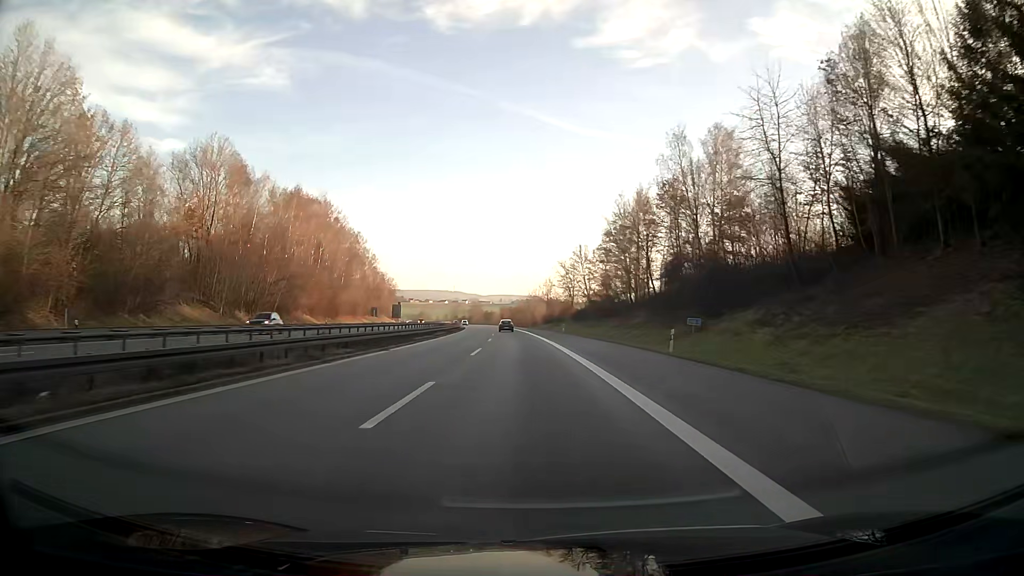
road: motorway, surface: asphalt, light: Day
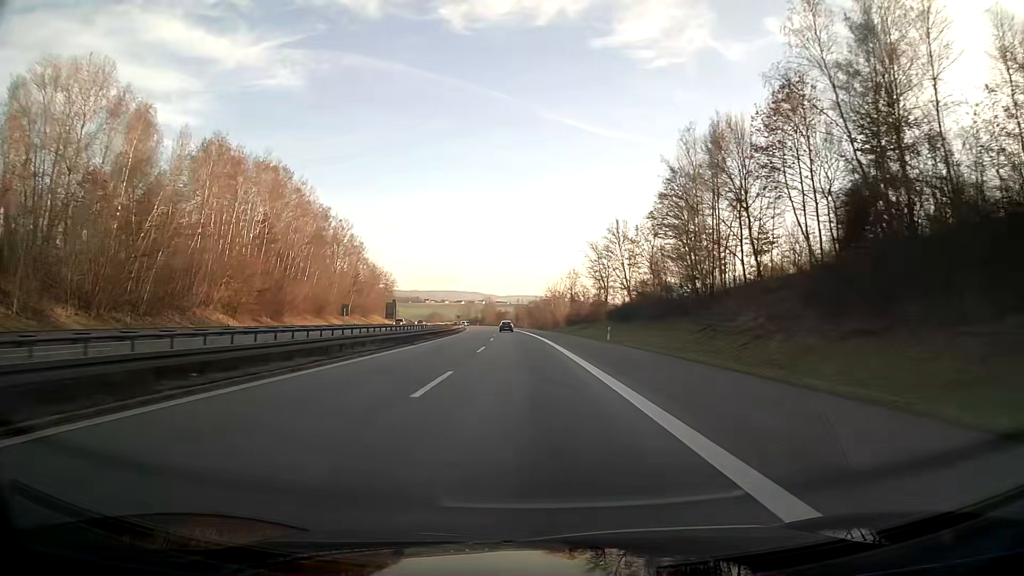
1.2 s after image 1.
(-0.4, +32.0) m; -2°
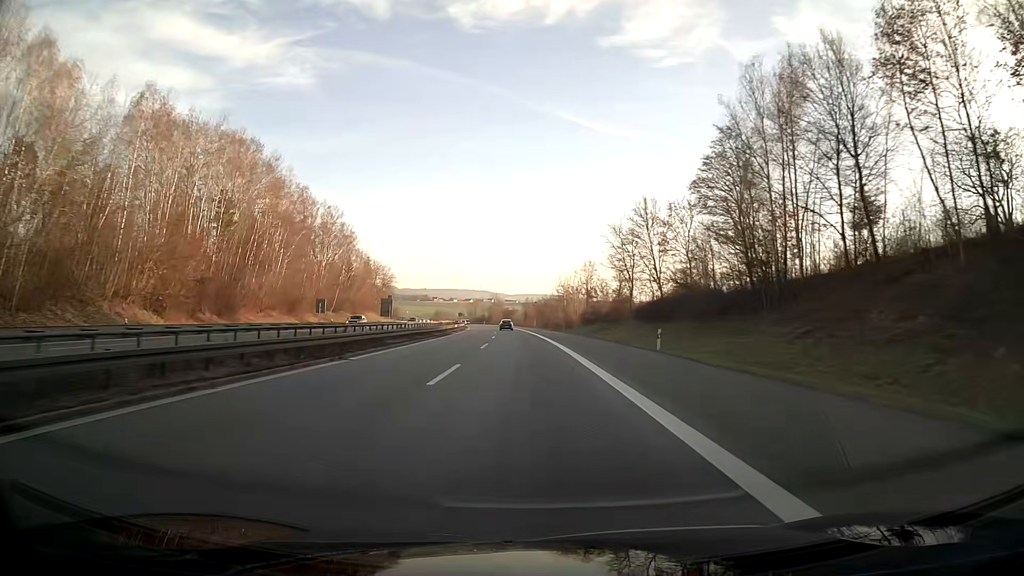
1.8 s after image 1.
(-0.1, +16.0) m; -1°
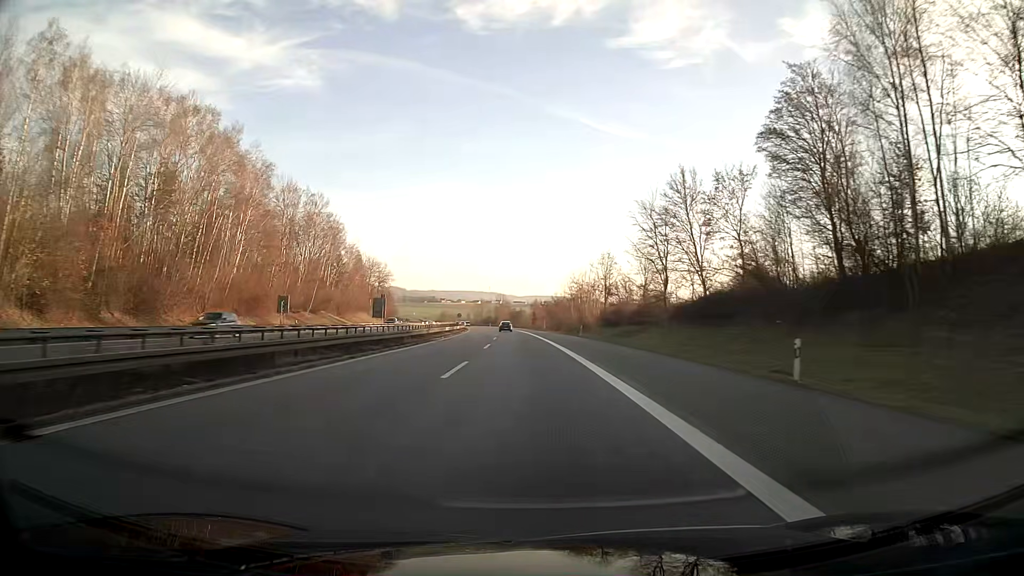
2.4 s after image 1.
(-0.1, +16.0) m; -1°
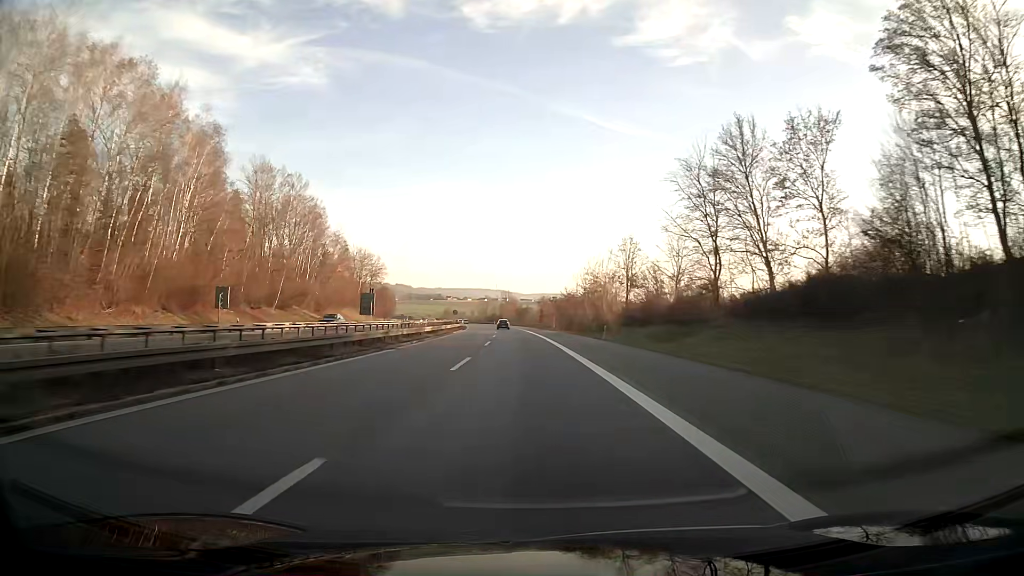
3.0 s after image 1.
(-0.1, +16.0) m; -1°
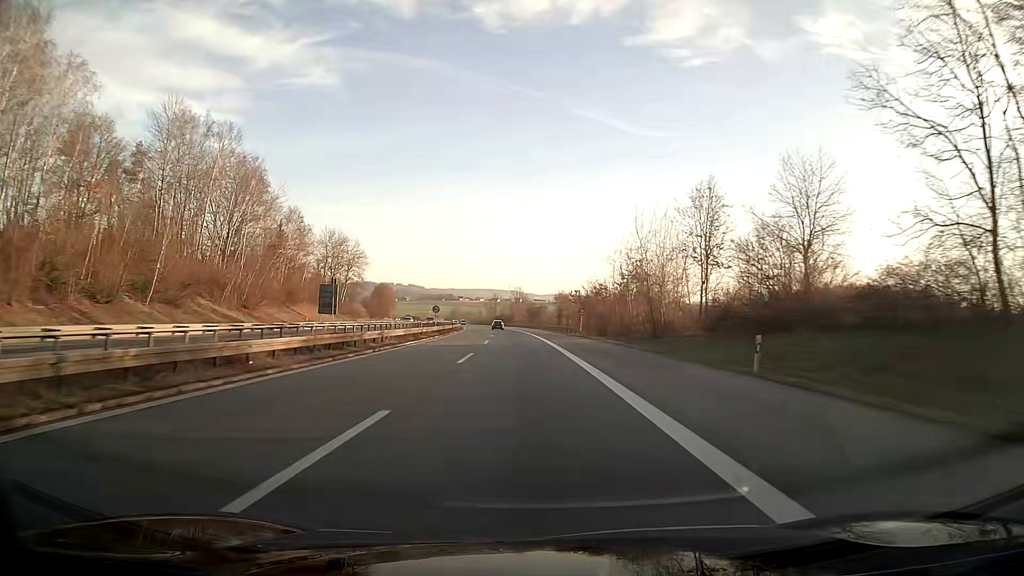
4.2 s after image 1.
(-0.3, +32.0) m; -1°
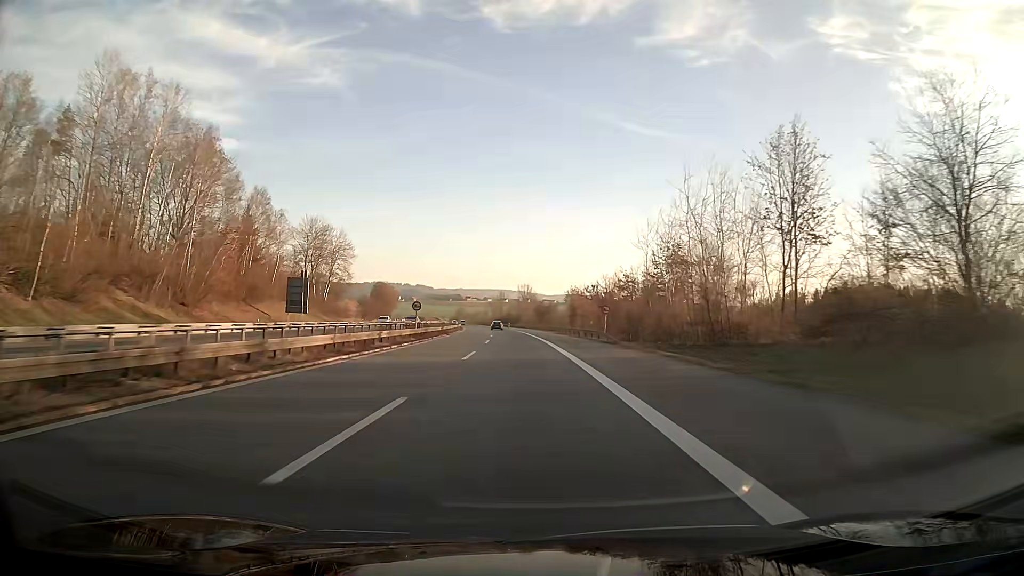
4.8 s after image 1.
(-0.1, +16.0) m; -1°
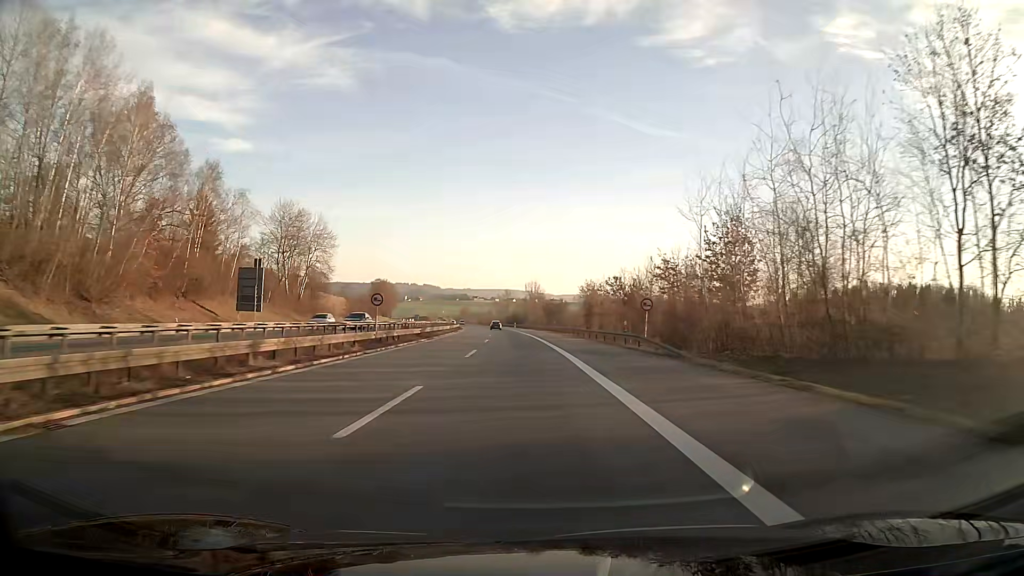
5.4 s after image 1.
(-0.1, +16.0) m; -1°
